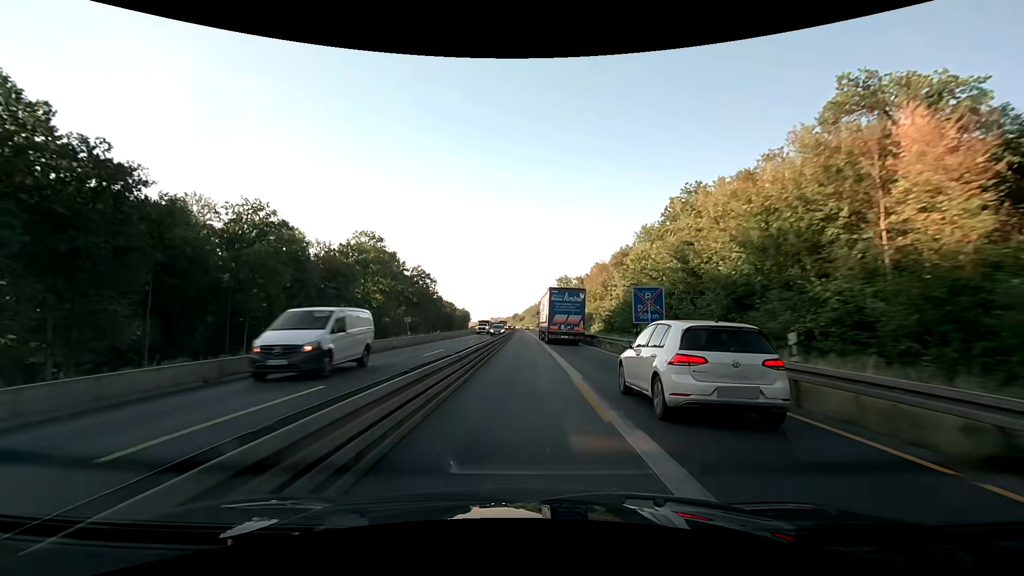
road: motorway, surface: asphalt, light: Day
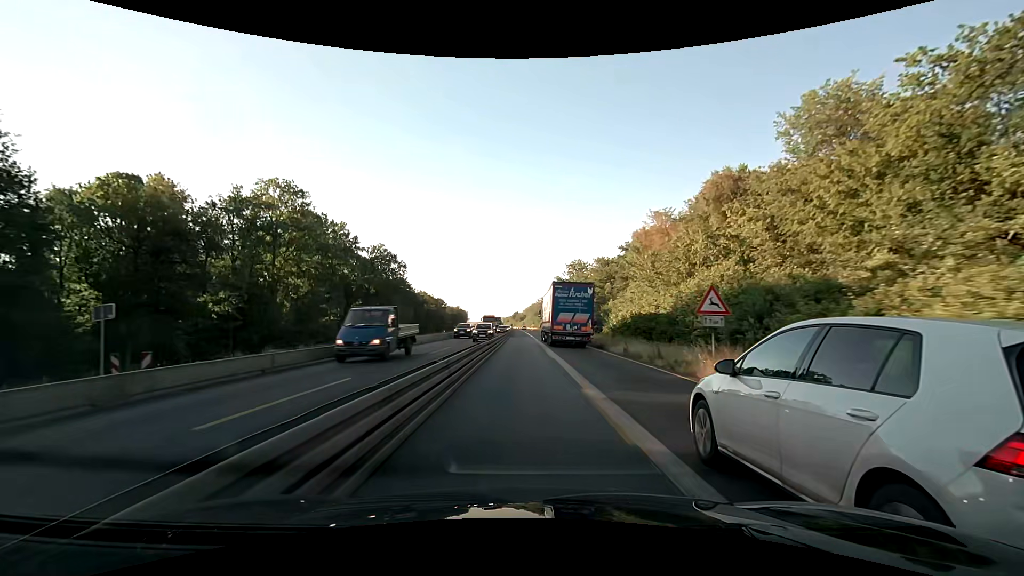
(0.0, +51.5) m; 0°
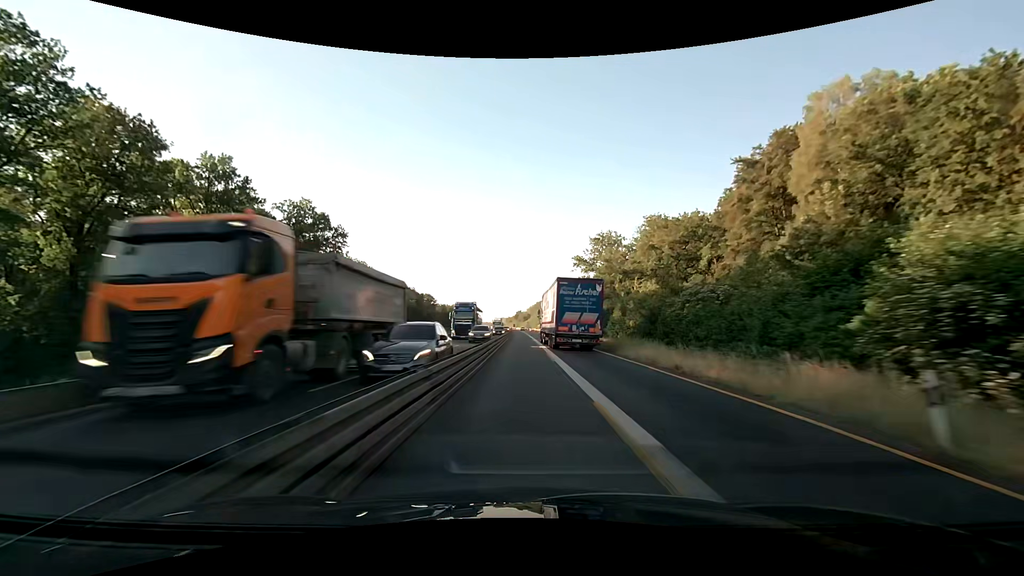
(-0.3, +51.6) m; -1°
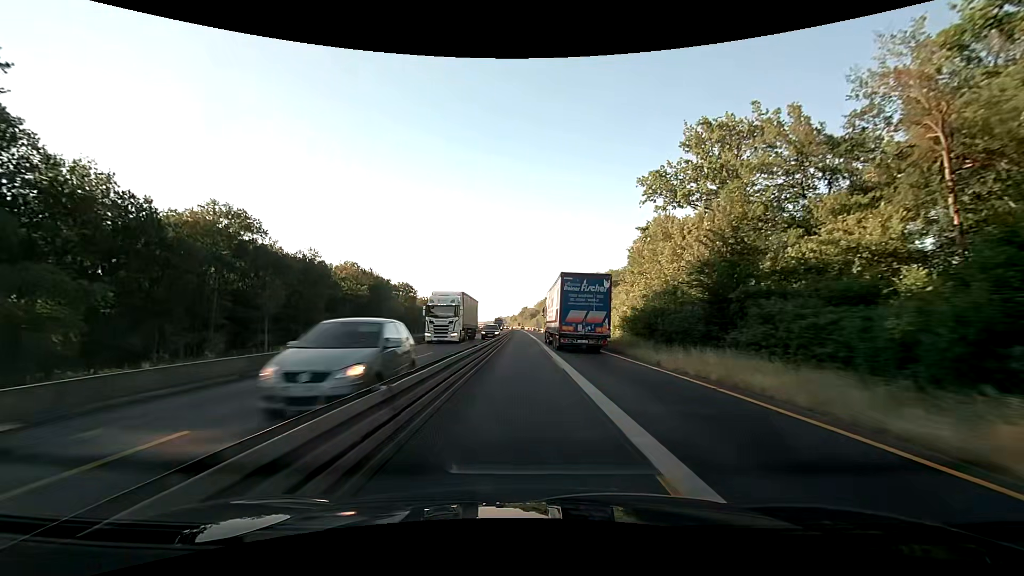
(-0.3, +64.5) m; -1°
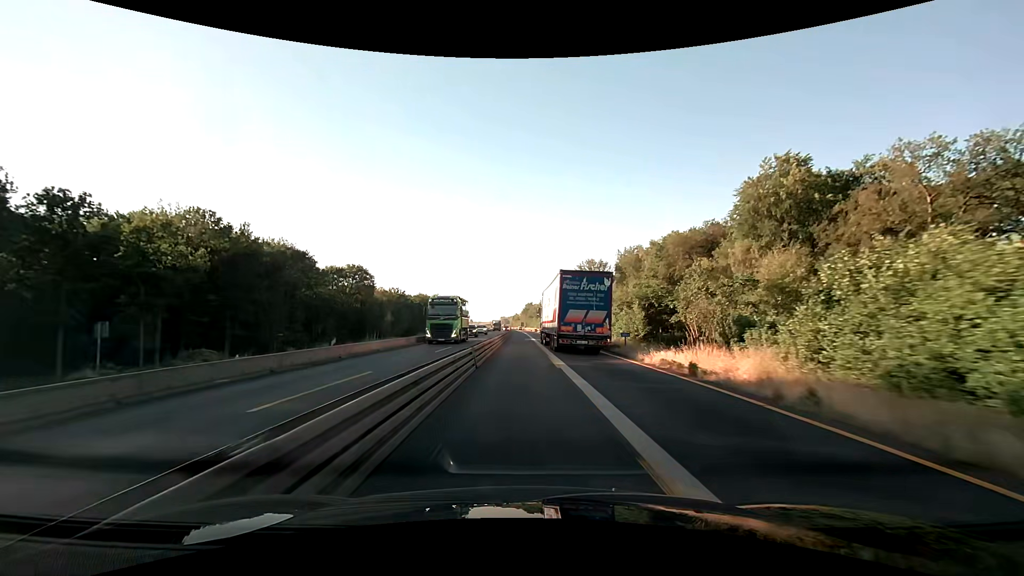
(-0.4, +64.5) m; -1°
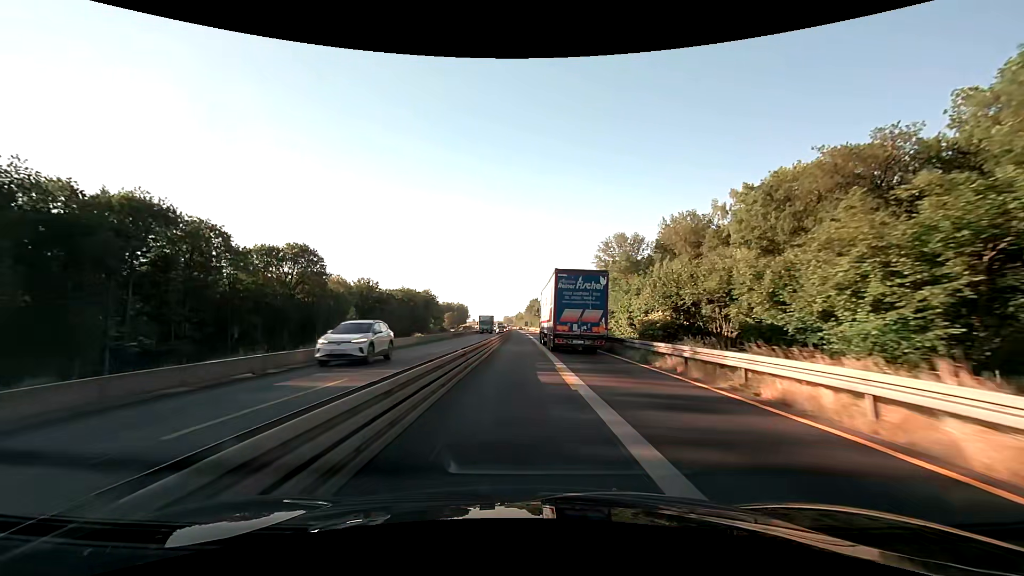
(-0.1, +38.6) m; 0°
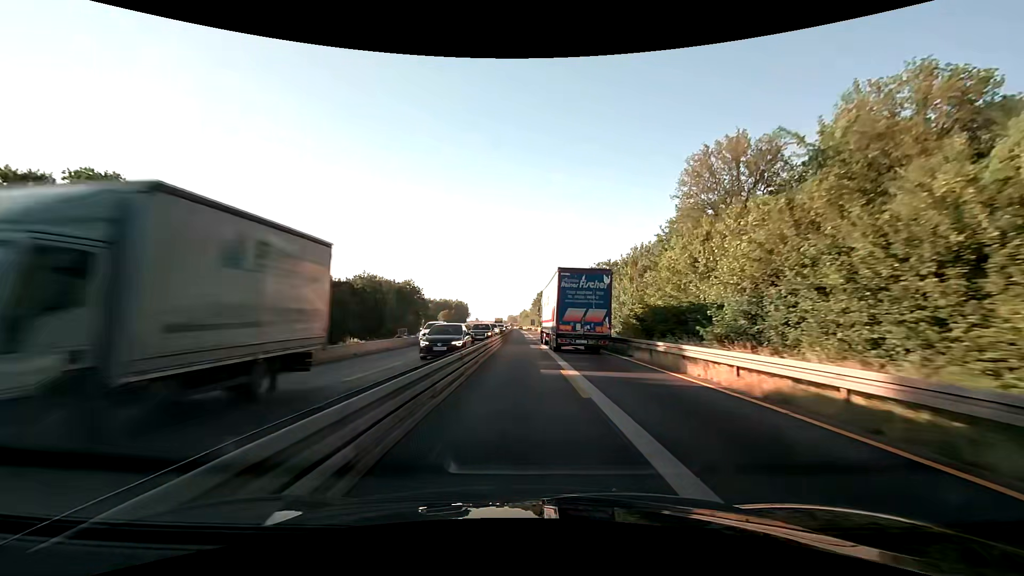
(-0.4, +51.5) m; -1°
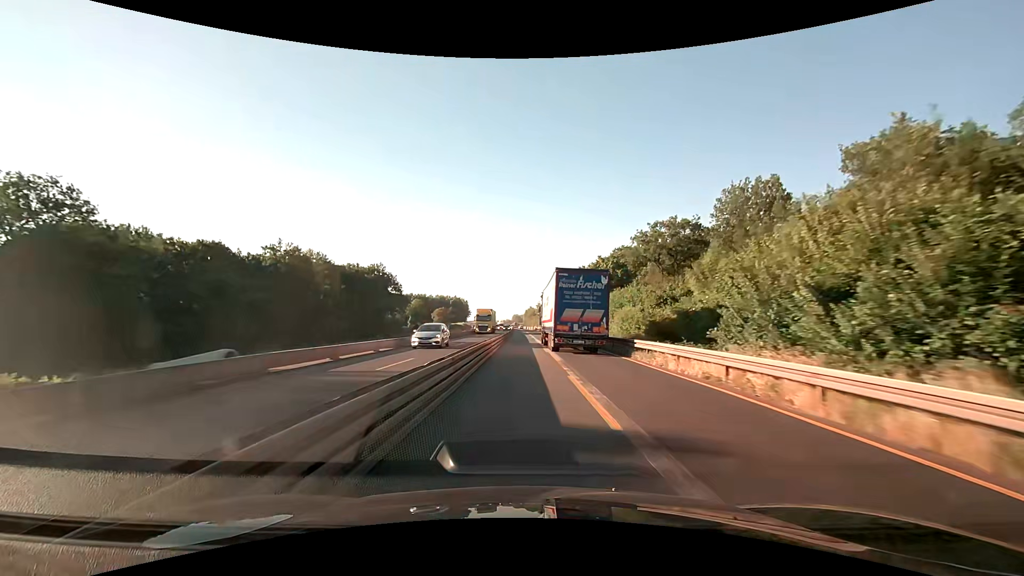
(-0.3, +51.5) m; -1°
(0, +10) (0, +20) (0, +30) (0, +40) (0, +50) (0, +60) (0, +70) (0, +80) (0, +90) (-1, +100) m
